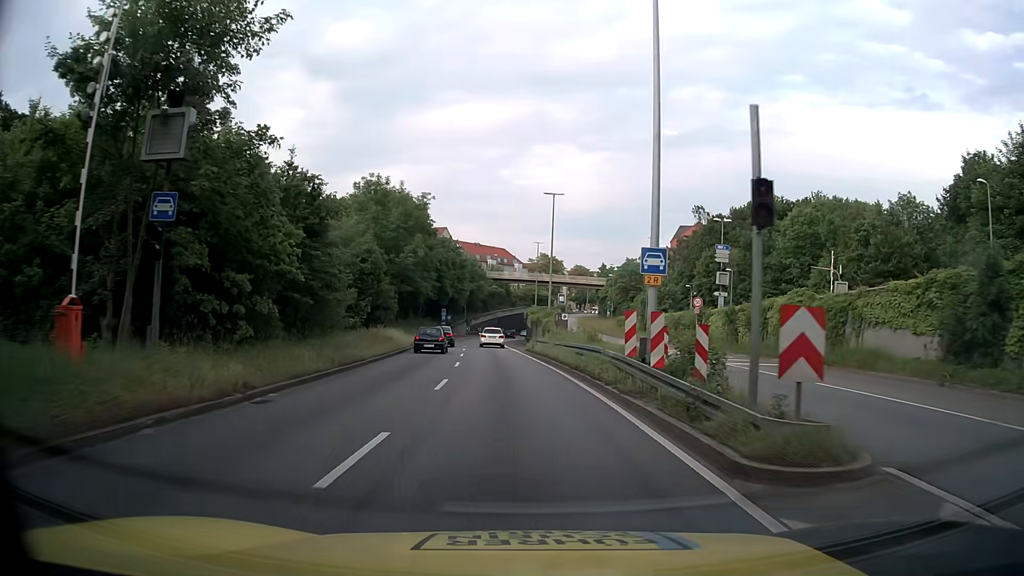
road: trunk_link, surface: asphalt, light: Day
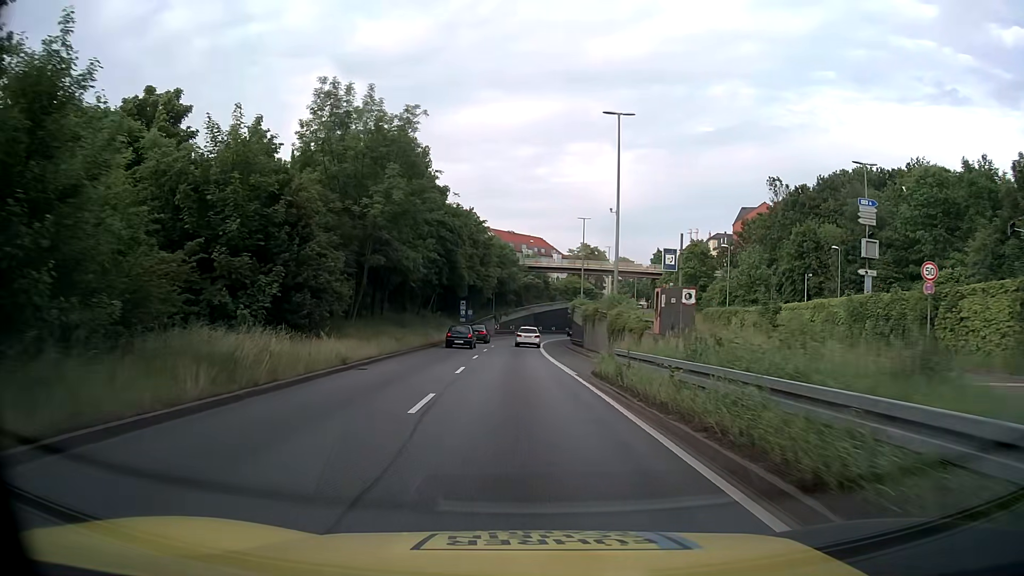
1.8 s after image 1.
(-0.5, +22.3) m; -2°
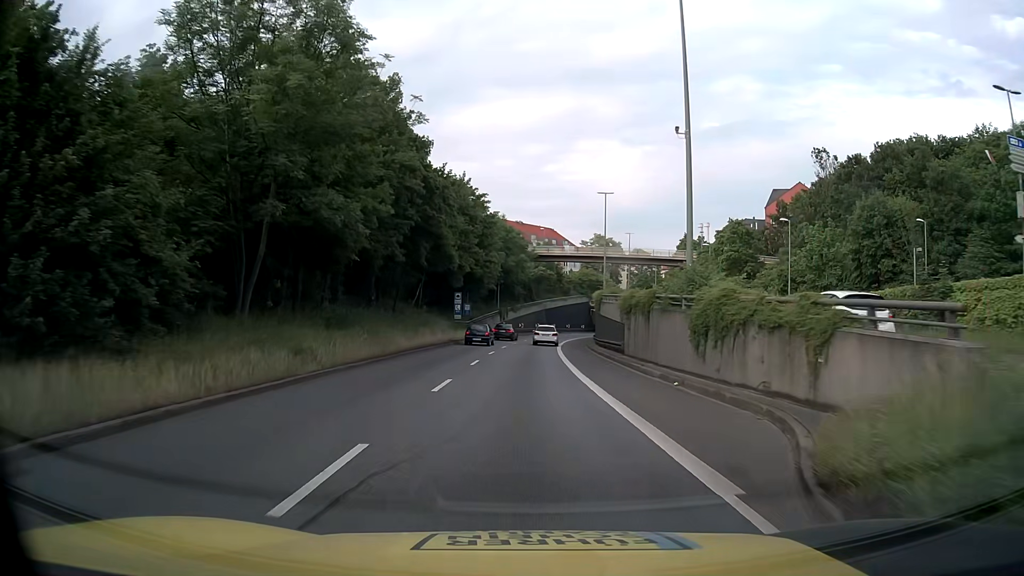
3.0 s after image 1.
(-0.2, +14.8) m; -1°
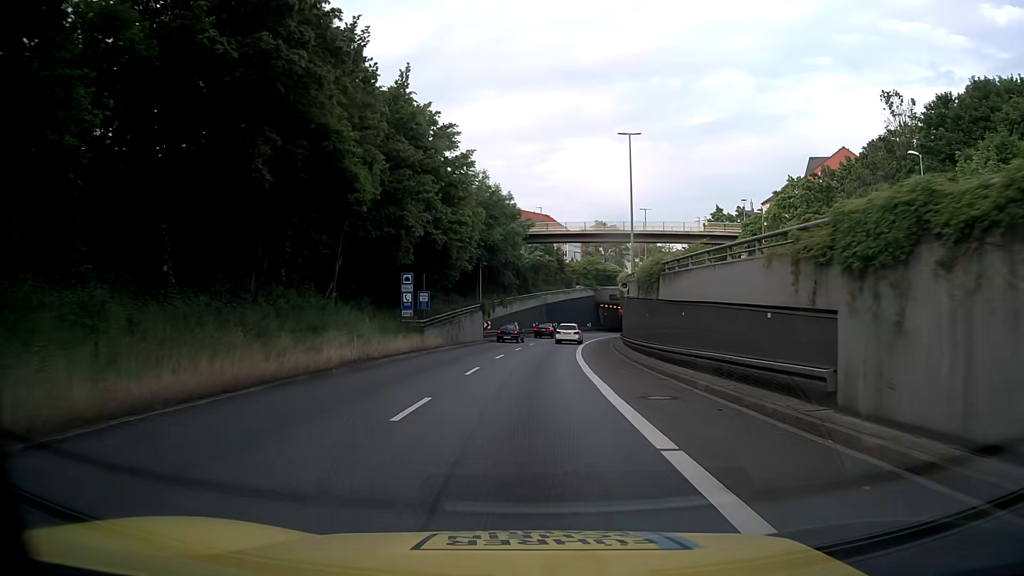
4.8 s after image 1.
(+0.1, +22.2) m; +1°
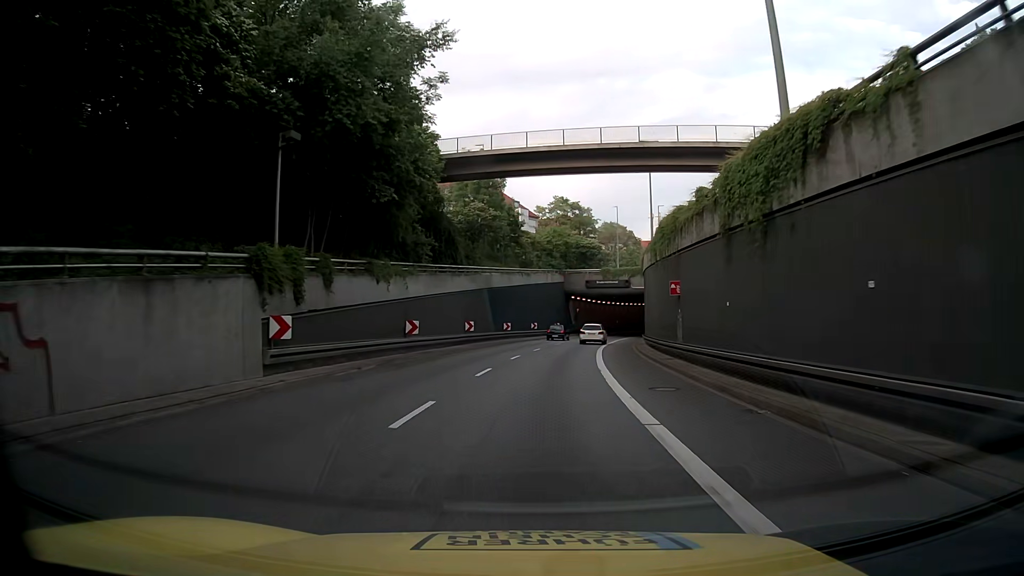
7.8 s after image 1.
(+1.1, +36.7) m; +4°
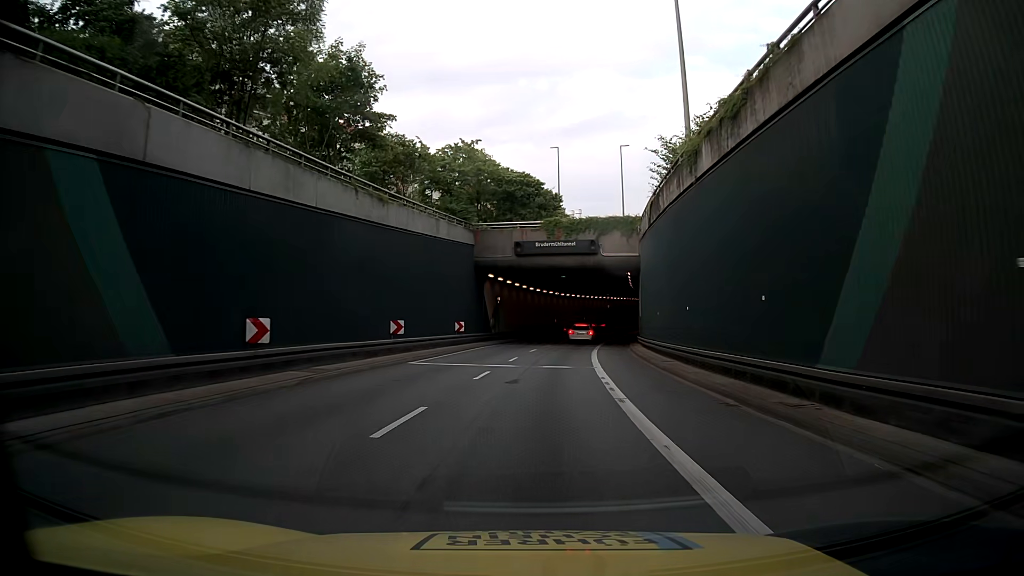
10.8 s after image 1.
(+2.0, +36.4) m; +6°
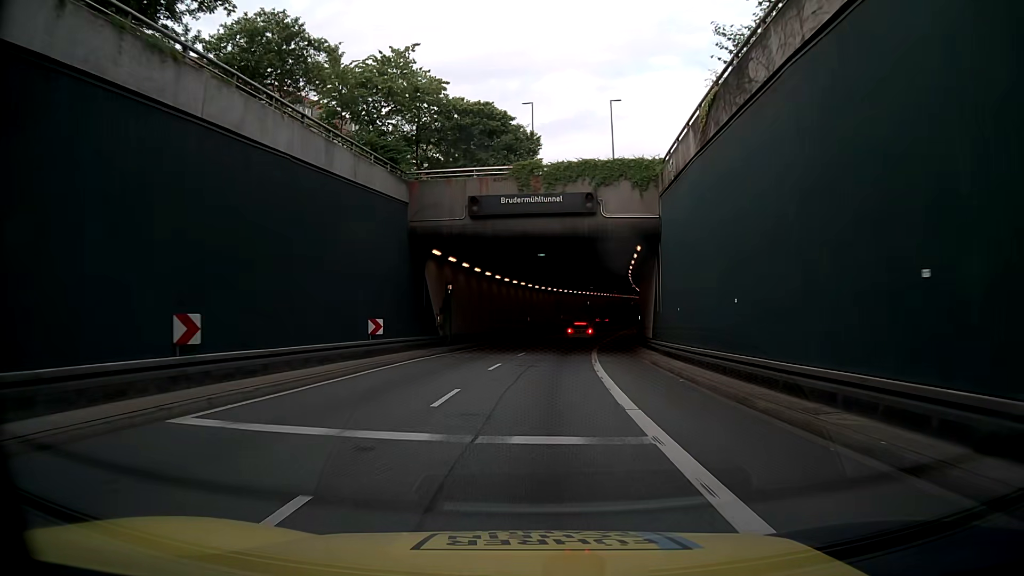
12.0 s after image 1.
(+0.3, +14.6) m; +2°
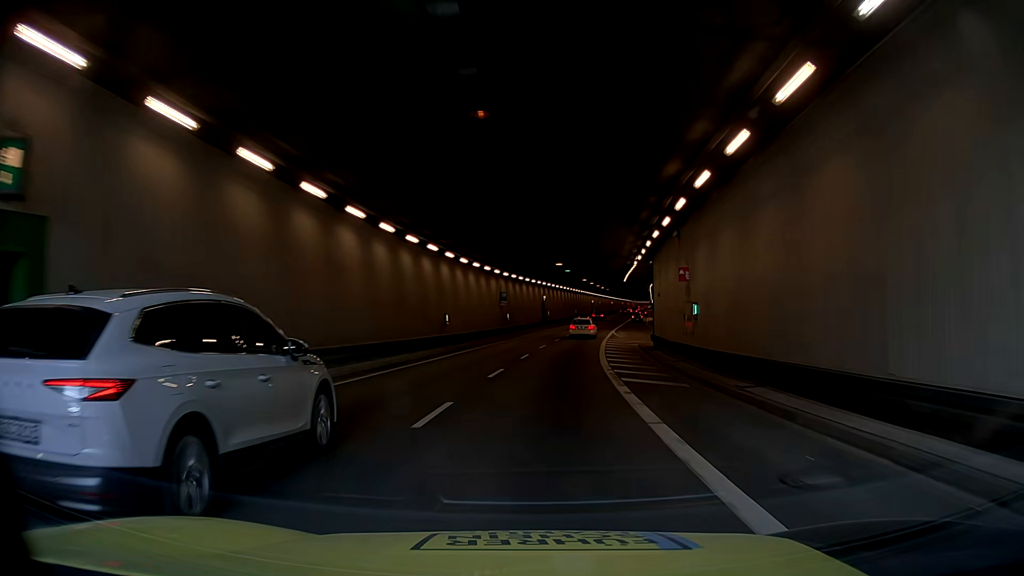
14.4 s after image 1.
(+1.6, +29.2) m; +5°
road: trunk
